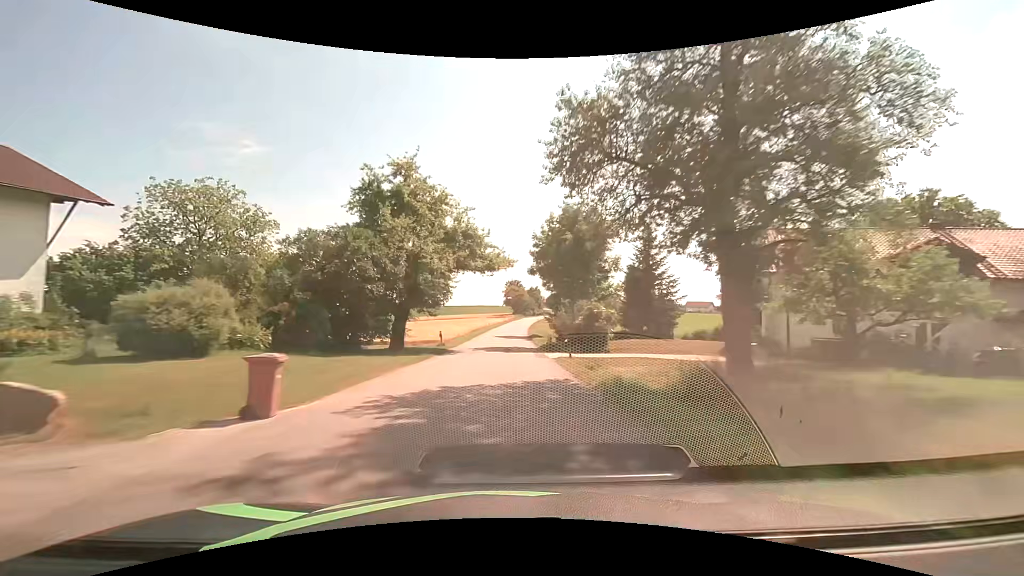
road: tertiary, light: Day
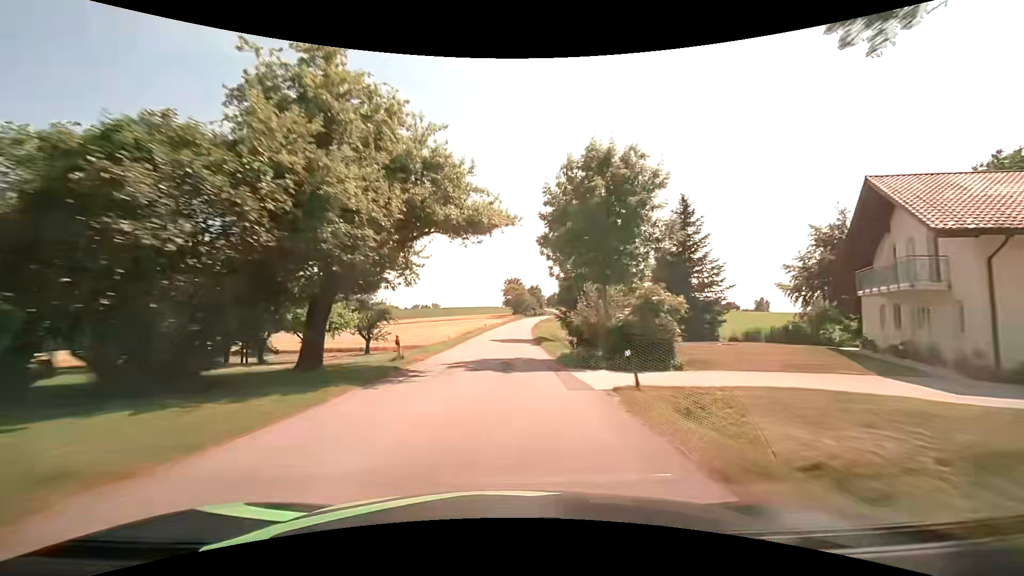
(0.0, +11.9) m; -1°
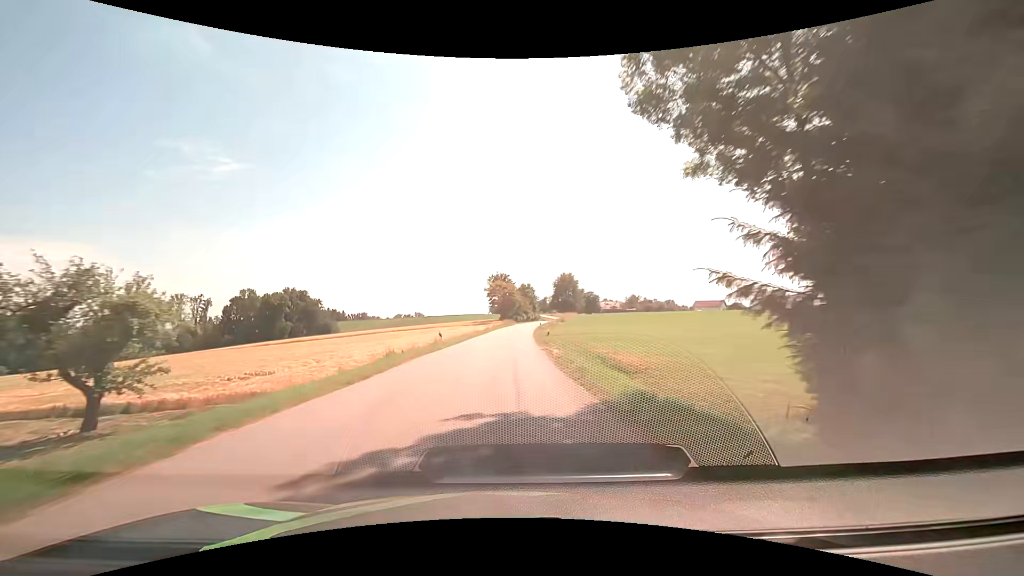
(+0.8, +36.3) m; +2°
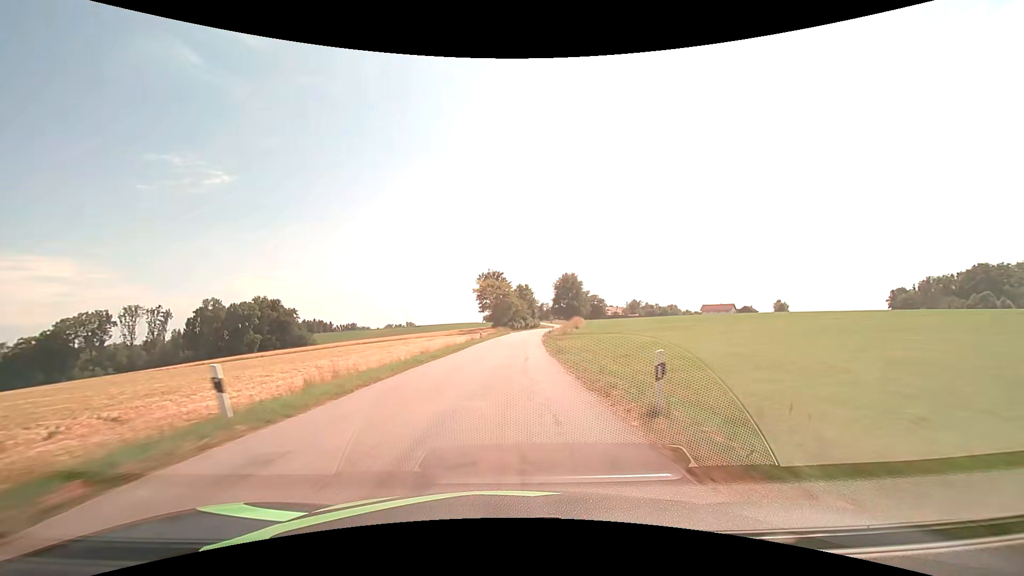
(+0.1, +24.4) m; 0°
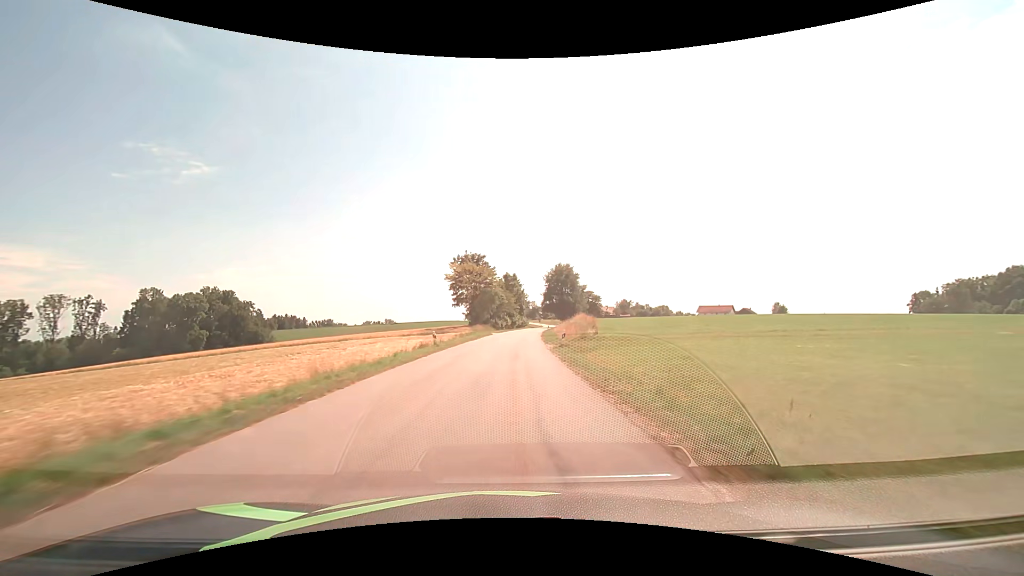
(+0.4, +24.5) m; +2°
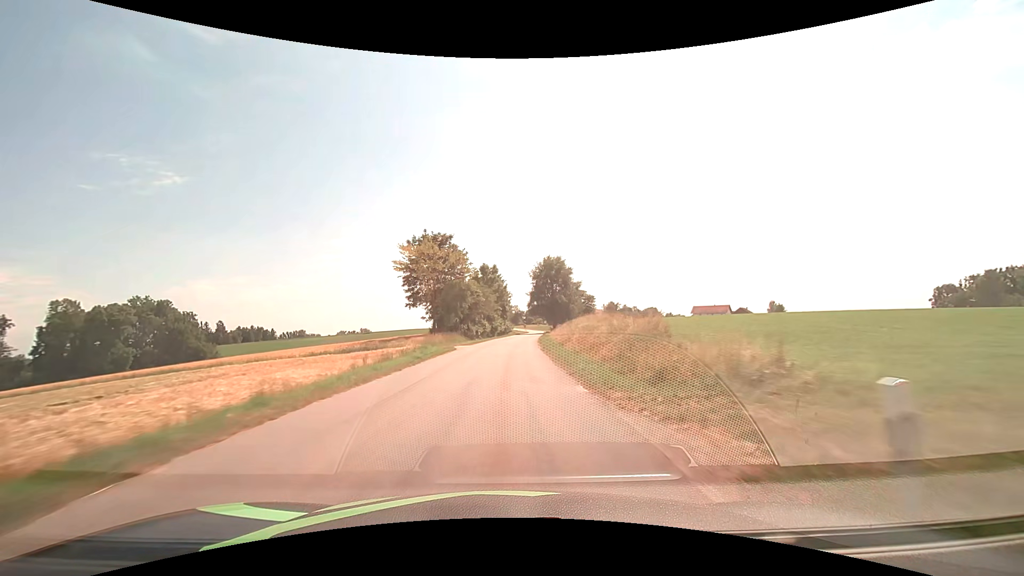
(+0.4, +24.5) m; +2°
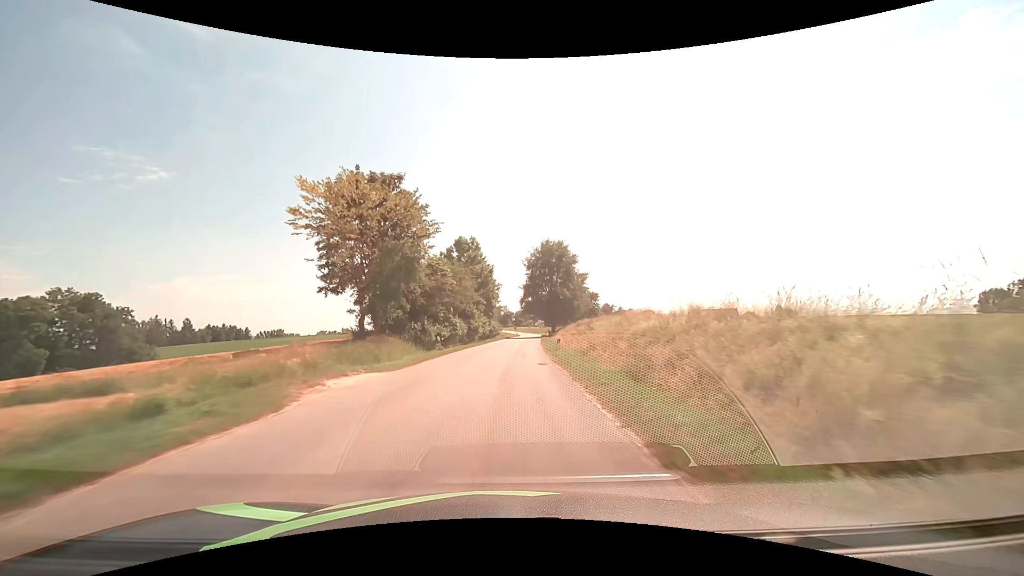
(+0.2, +24.6) m; +1°
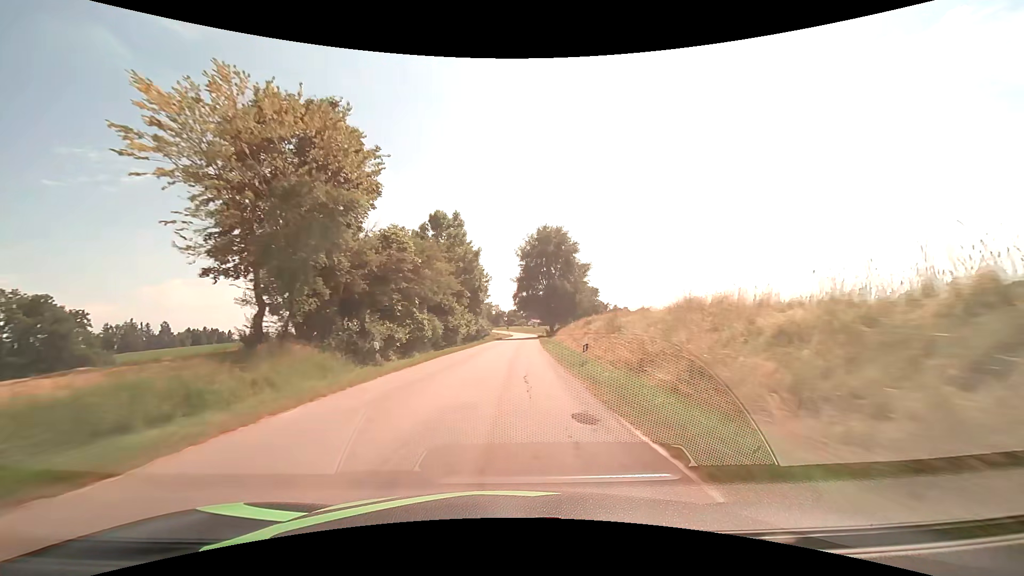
(+0.1, +12.4) m; +1°
(0, +10) (0, +20) (+1, +30) (+1, +40) (+2, +50) (+2, +60) (+3, +70) (+3, +80) (+4, +90) (+4, +100) m
